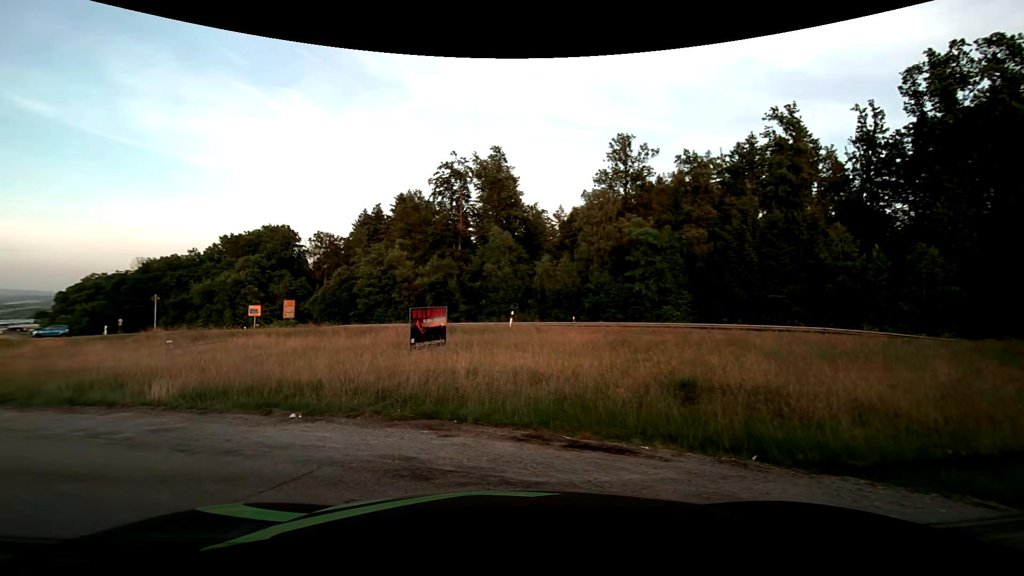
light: Day
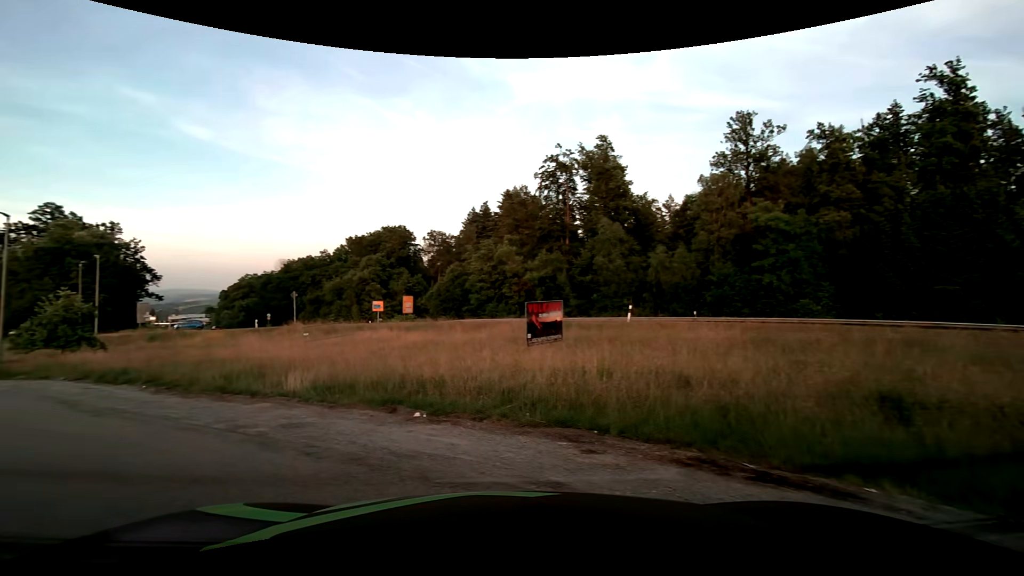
(-0.1, +1.3) m; -13°
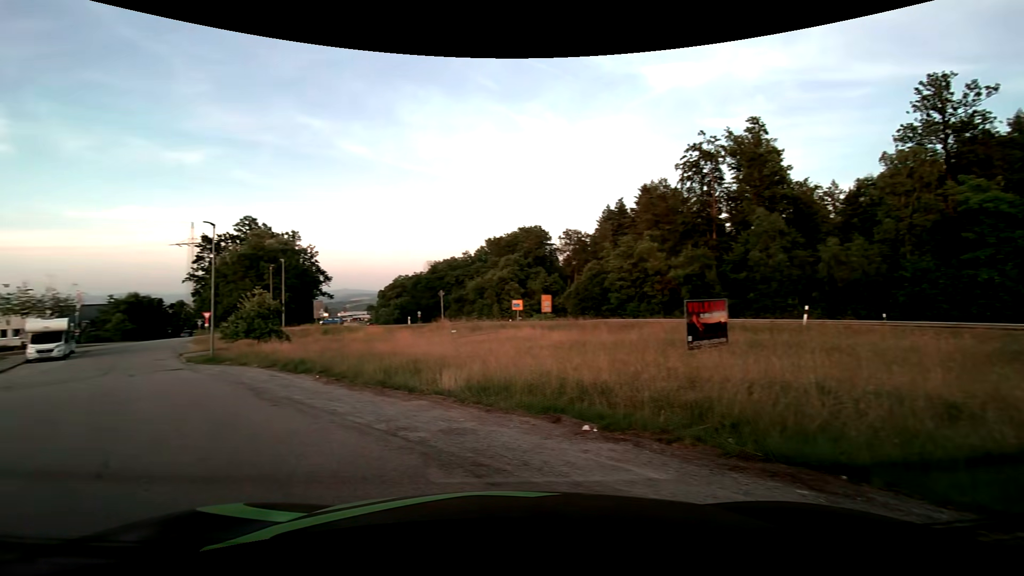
(-0.2, +1.4) m; -14°
